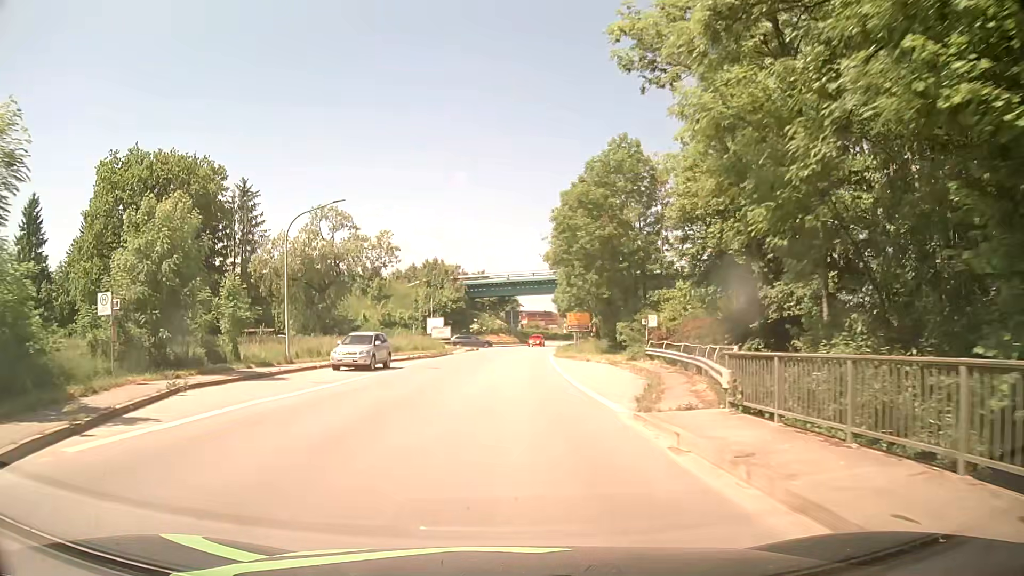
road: secondary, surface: asphalt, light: Day
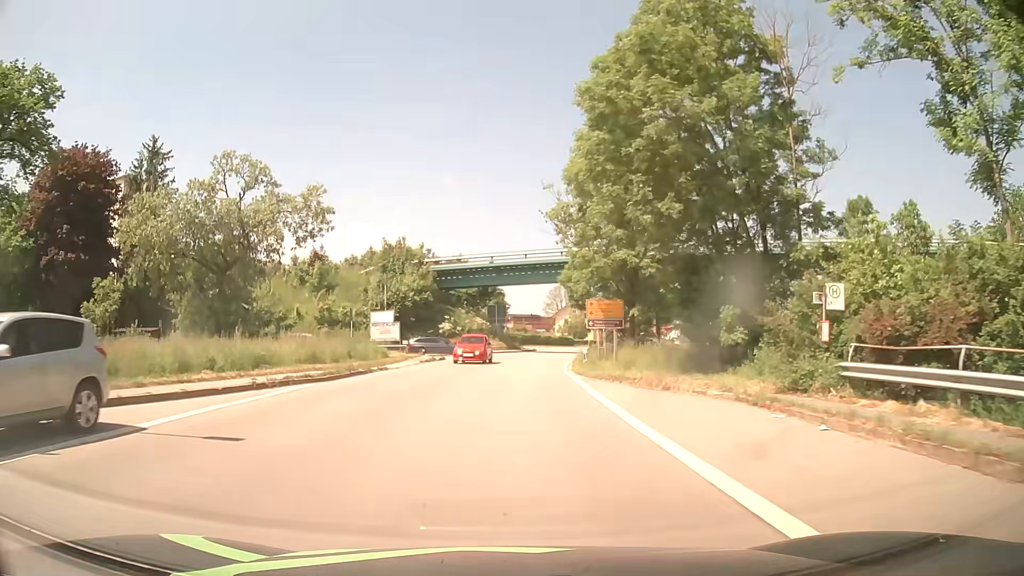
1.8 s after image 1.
(+0.4, +23.1) m; +2°
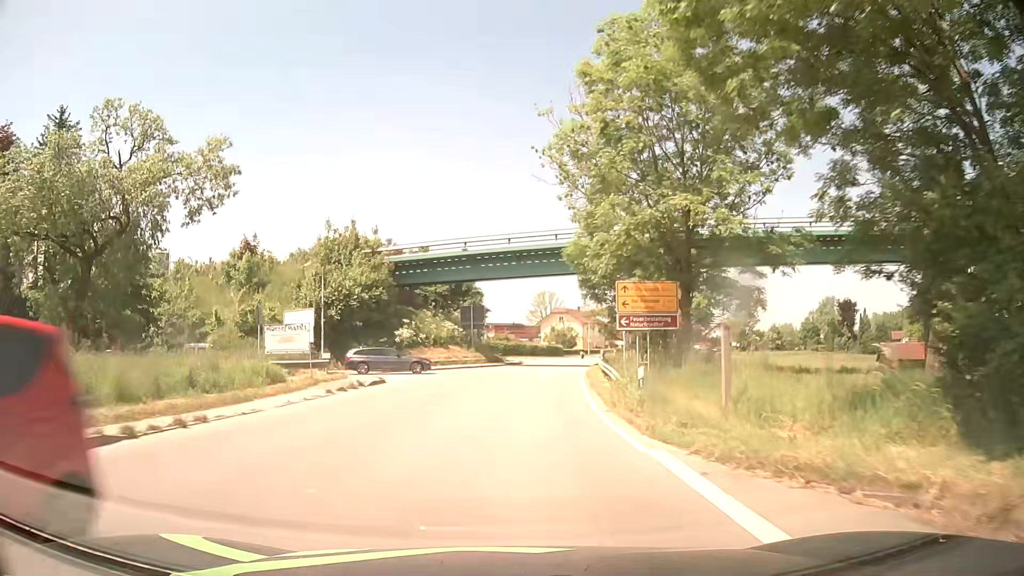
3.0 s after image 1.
(+0.2, +15.2) m; +1°
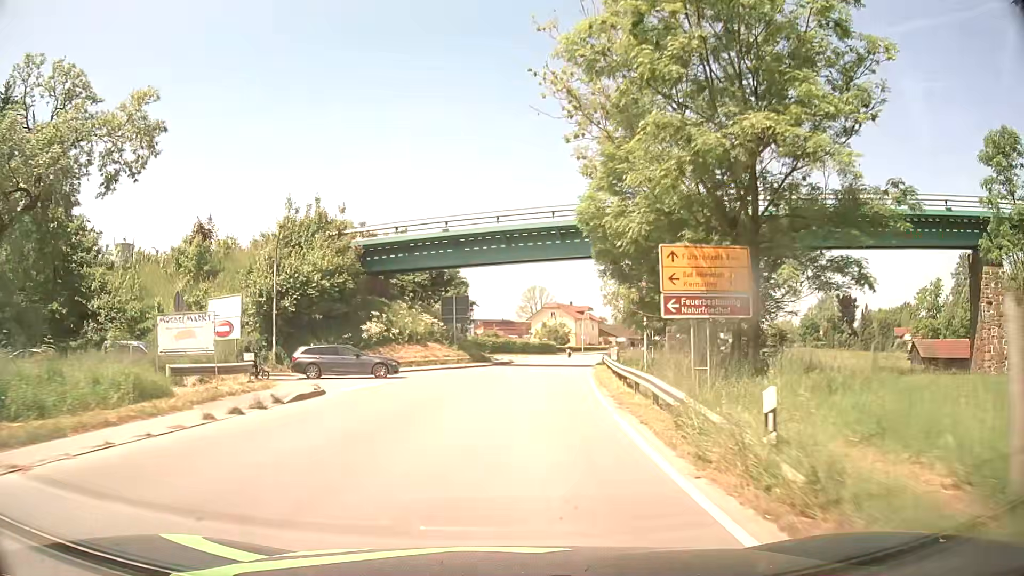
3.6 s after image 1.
(+0.1, +7.5) m; +1°
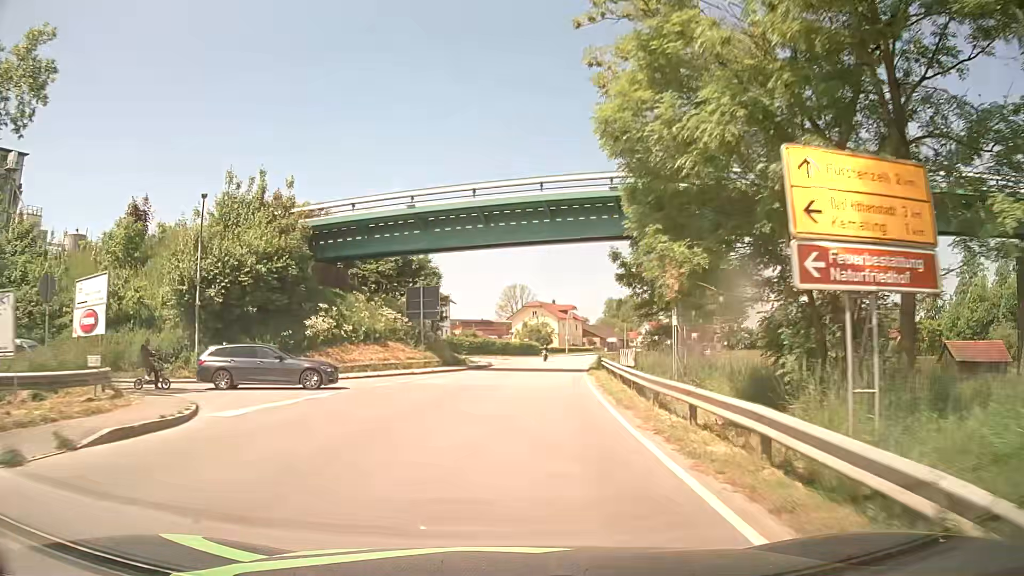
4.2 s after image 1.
(+0.1, +7.5) m; +2°
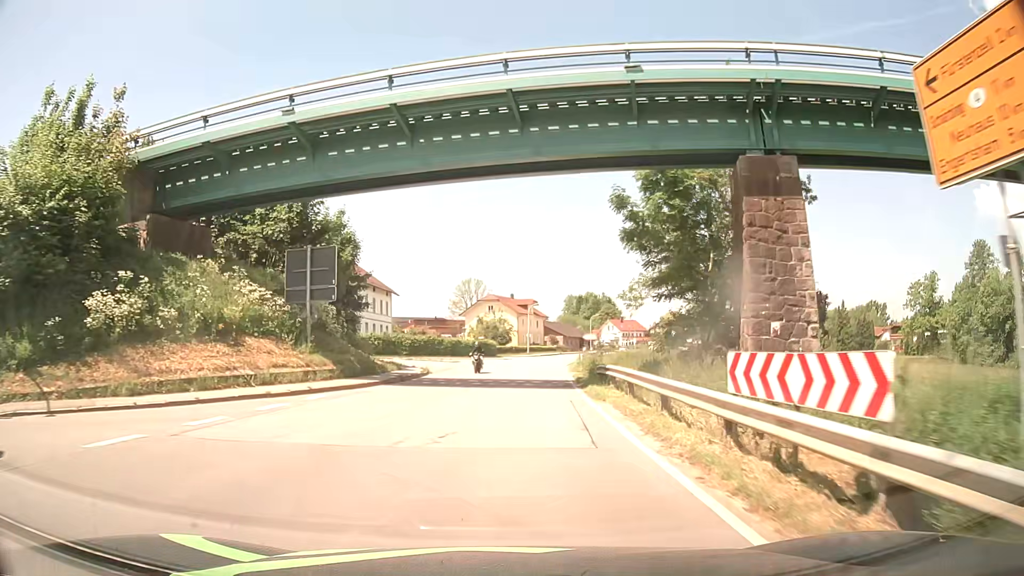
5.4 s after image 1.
(+0.5, +15.1) m; +4°
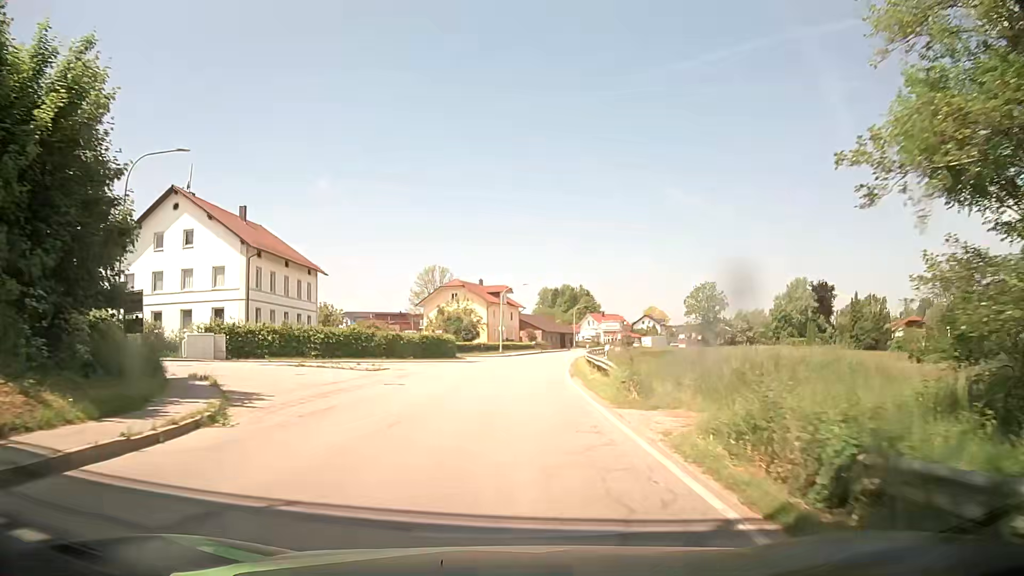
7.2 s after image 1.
(+0.7, +22.8) m; +3°
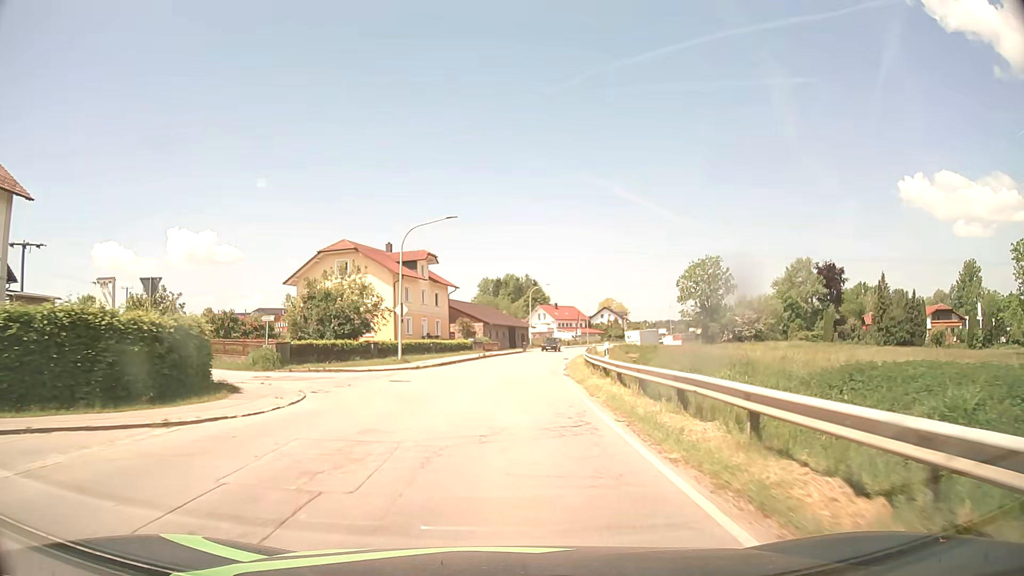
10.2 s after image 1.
(+1.6, +38.2) m; +5°
(0, +10) (0, +20) (+1, +30) (+2, +40) (+3, +50) (+4, +60) (+6, +70) (+8, +79) (+11, +89) (+13, +99) m
